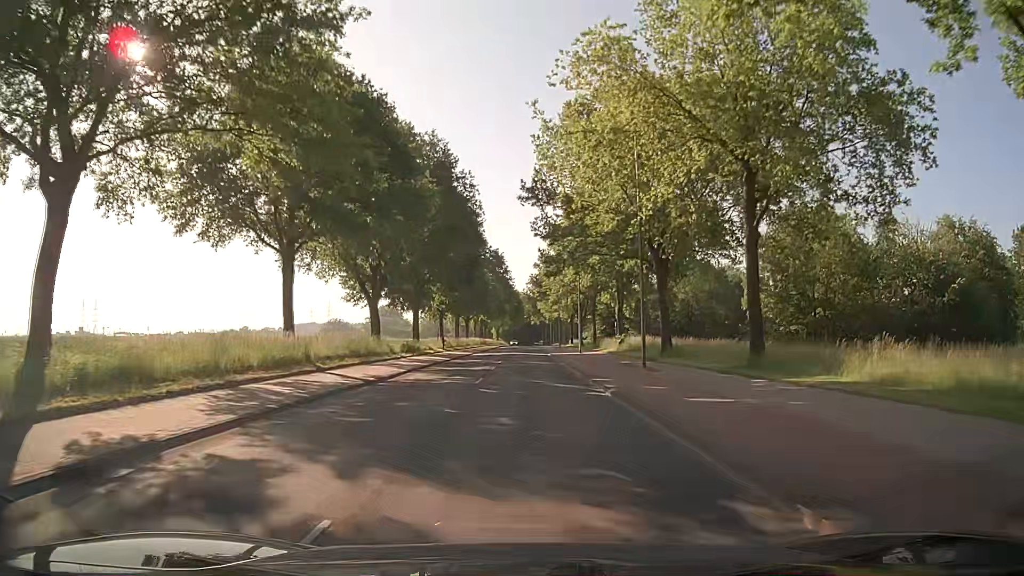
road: secondary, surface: asphalt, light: Day
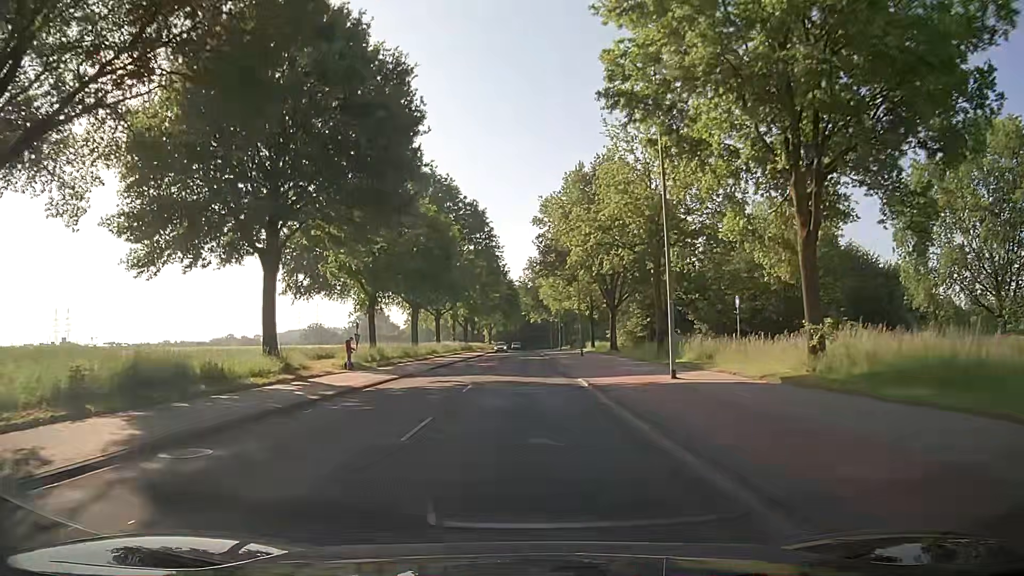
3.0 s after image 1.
(+0.1, +38.3) m; 0°
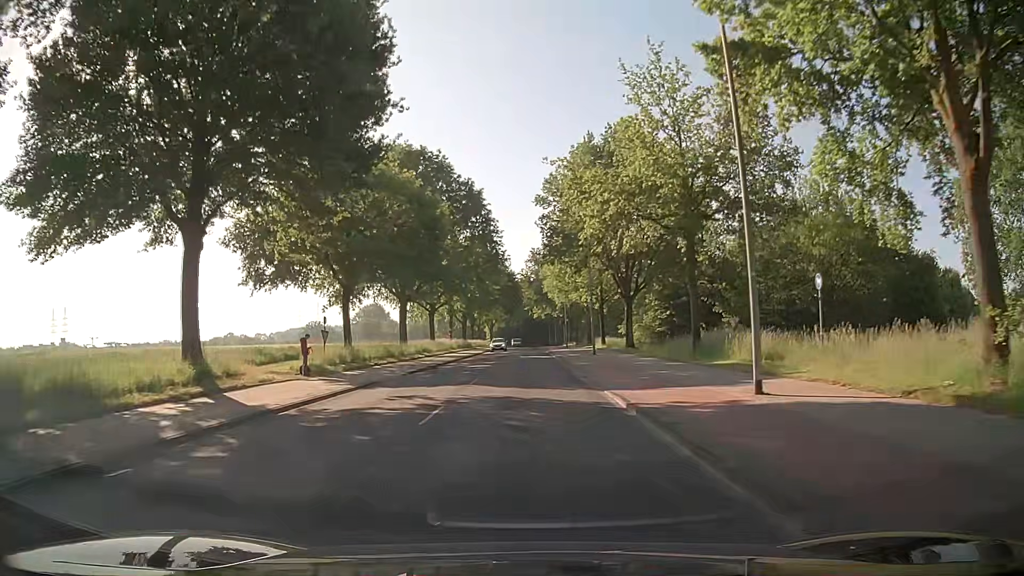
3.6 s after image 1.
(0.0, +7.6) m; -1°
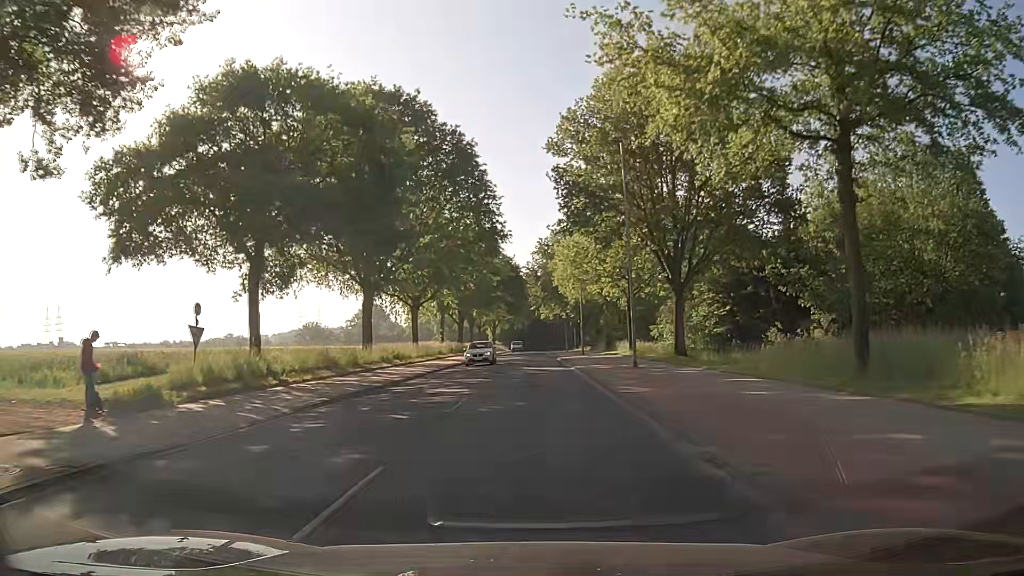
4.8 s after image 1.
(+0.1, +15.3) m; 0°
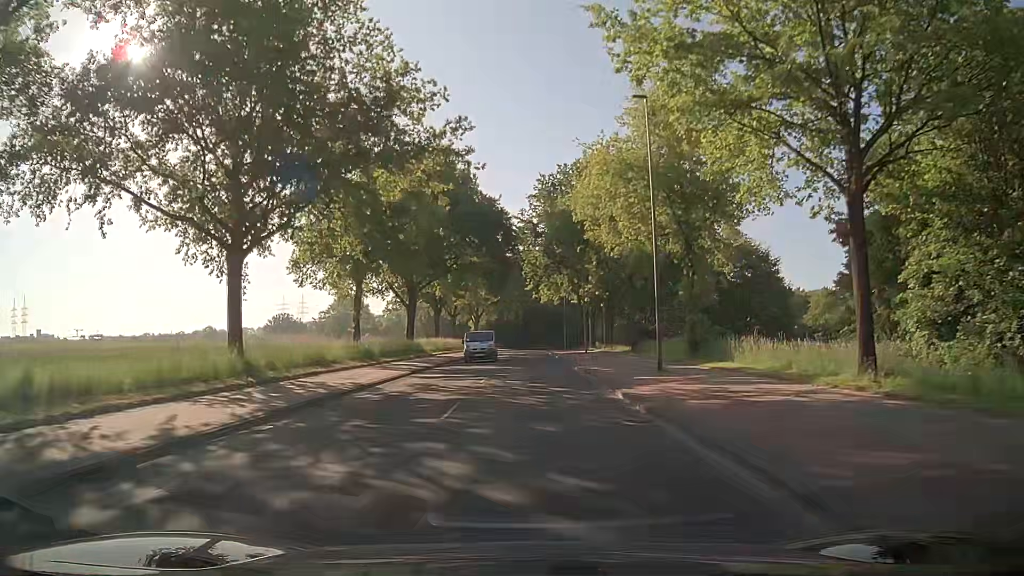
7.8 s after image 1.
(+0.1, +38.2) m; 0°
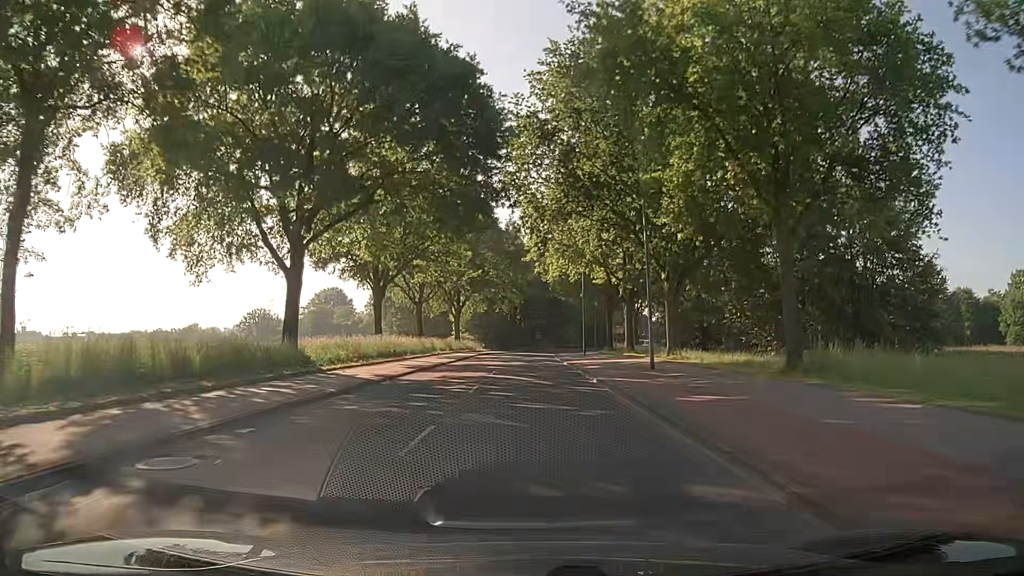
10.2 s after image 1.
(+0.2, +30.7) m; 0°
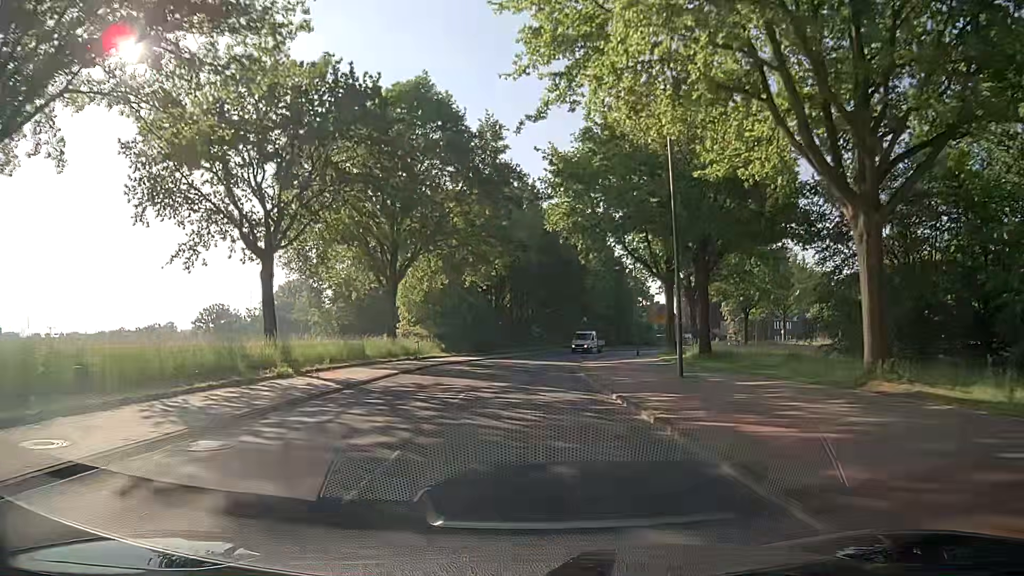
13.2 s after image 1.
(+0.2, +38.4) m; +1°
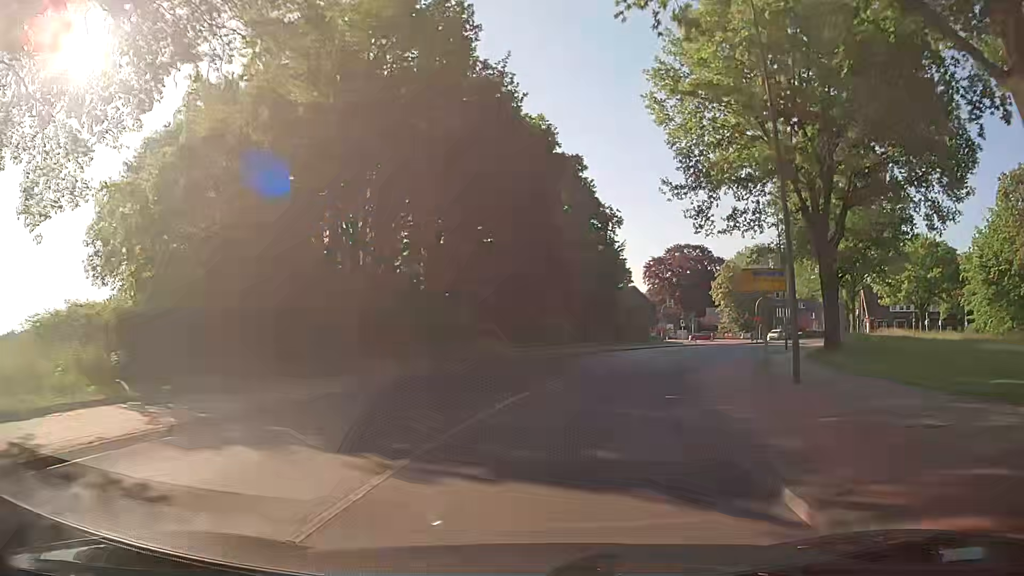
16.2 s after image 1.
(+0.6, +38.1) m; +4°
